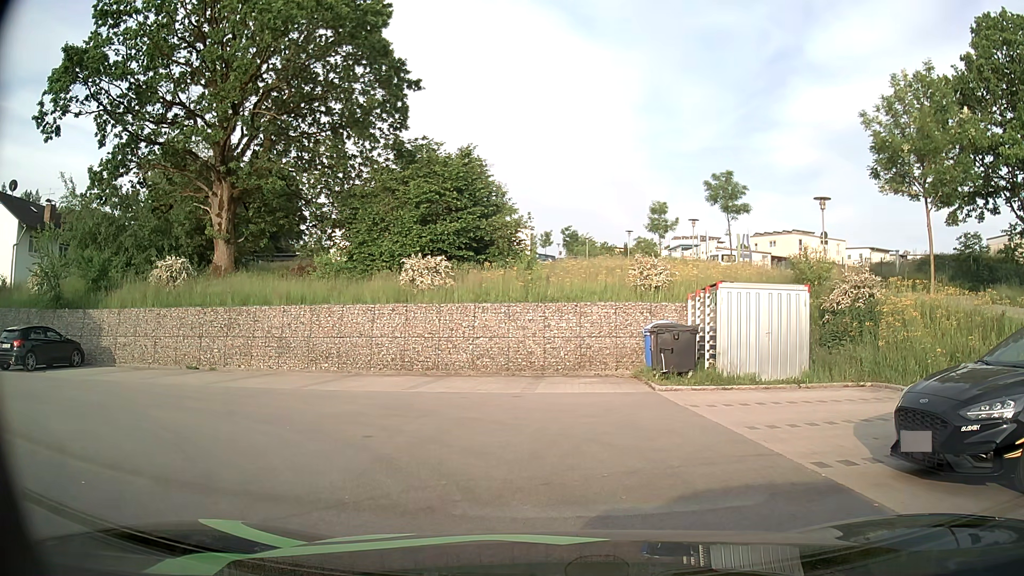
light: Day
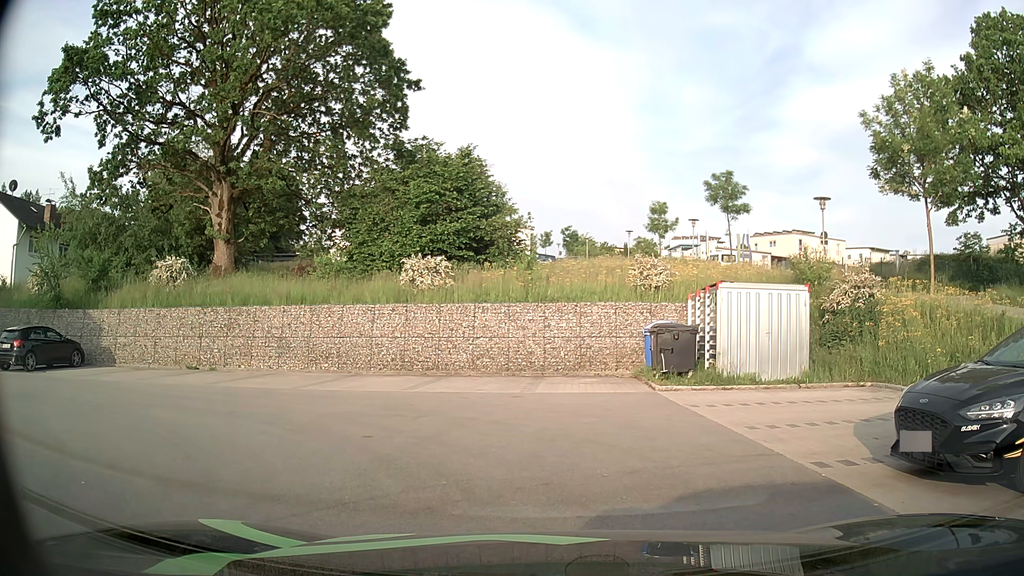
(0.0, 0.0) m; 0°
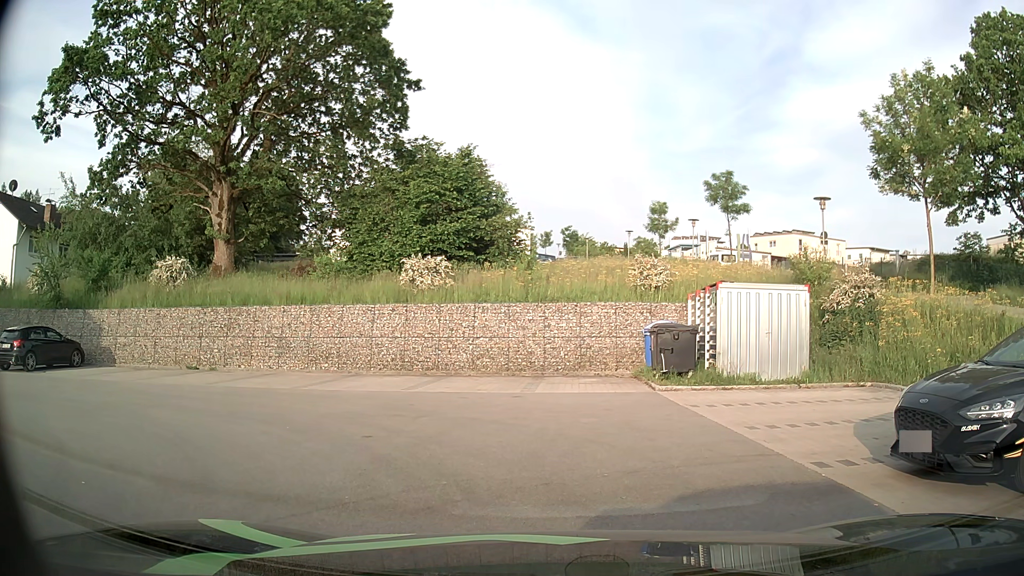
(0.0, 0.0) m; 0°
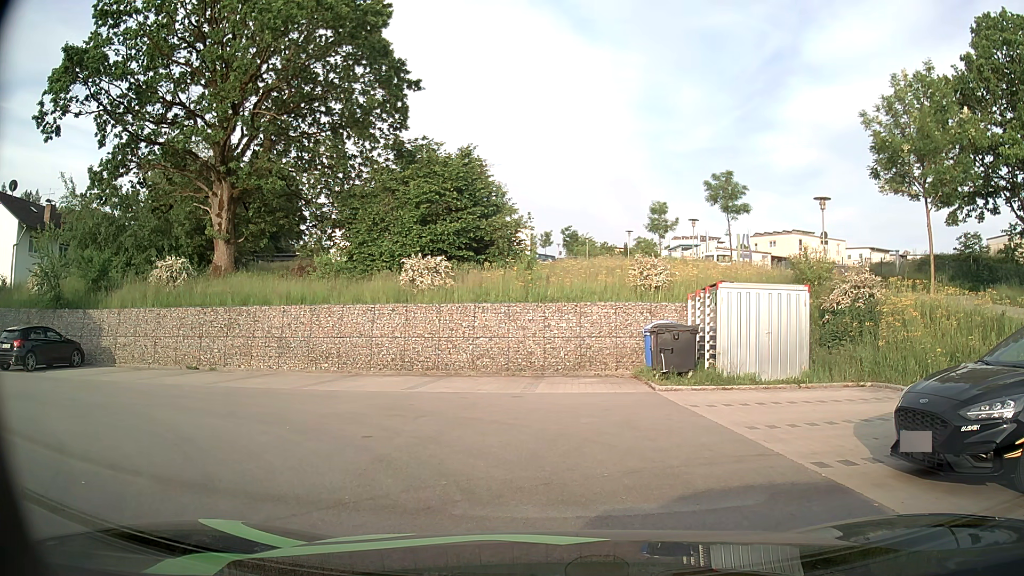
(0.0, 0.0) m; 0°
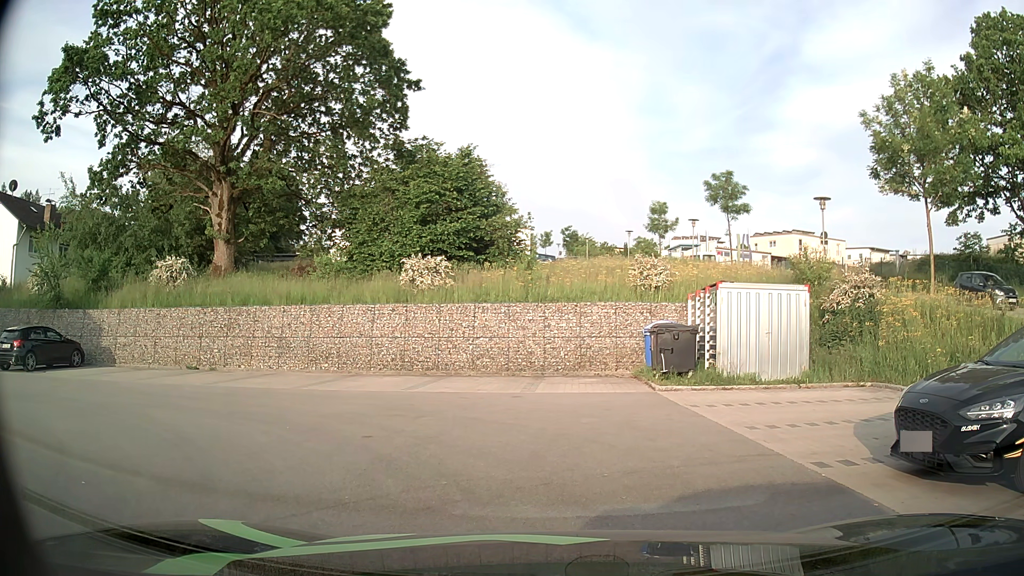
(0.0, 0.0) m; 0°
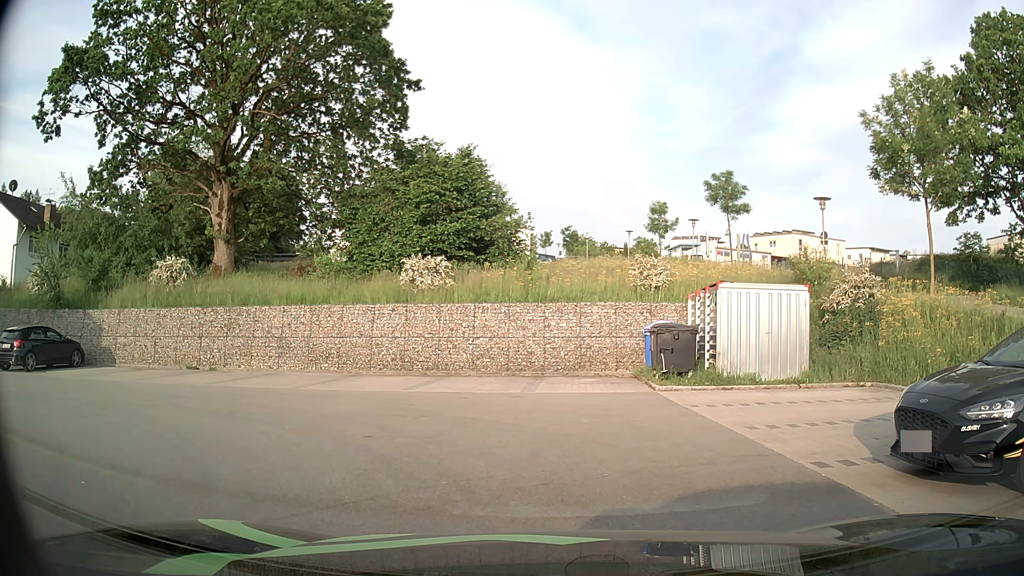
(0.0, 0.0) m; 0°
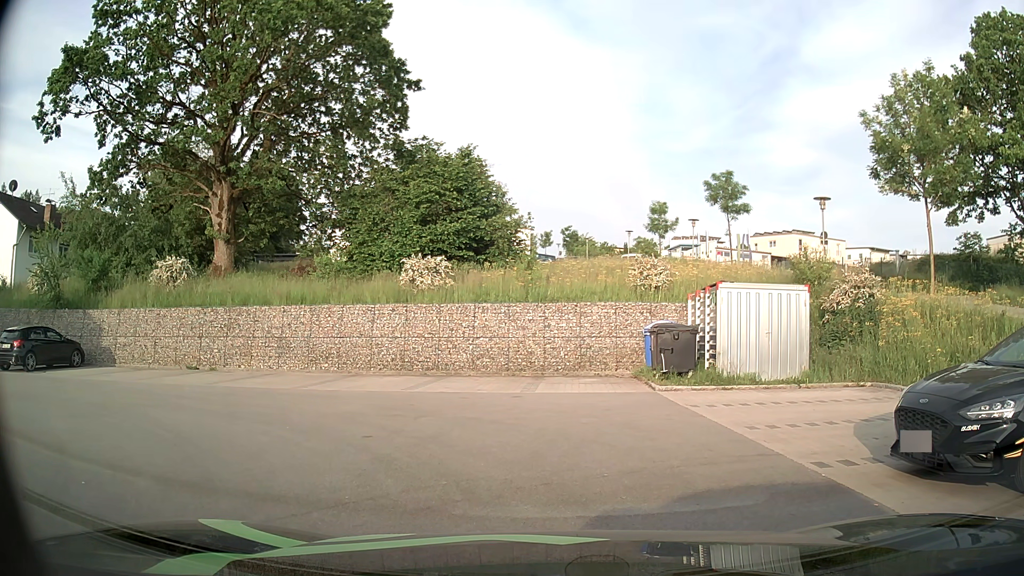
(0.0, 0.0) m; 0°
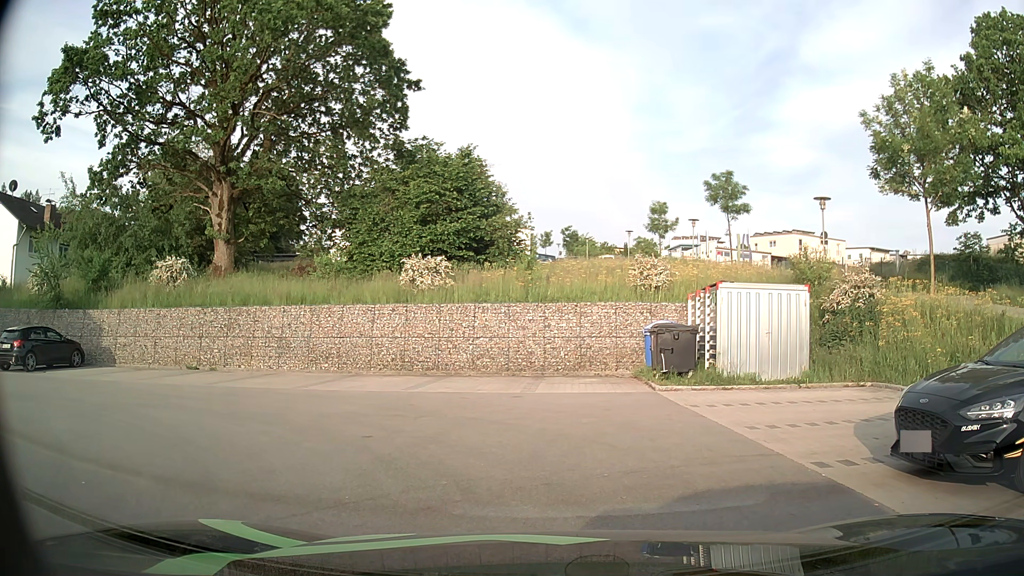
(0.0, 0.0) m; 0°
